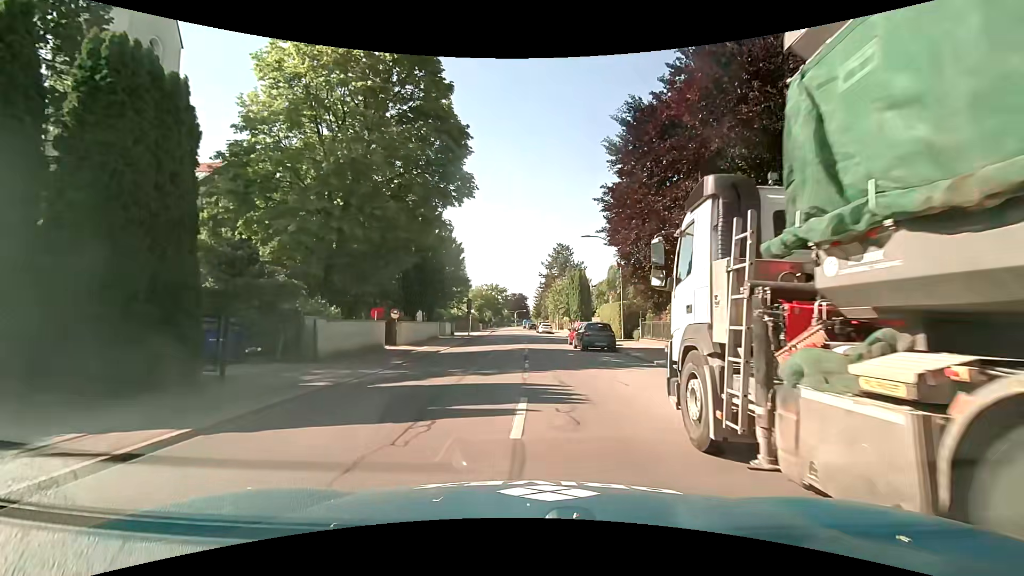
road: secondary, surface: asphalt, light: Day
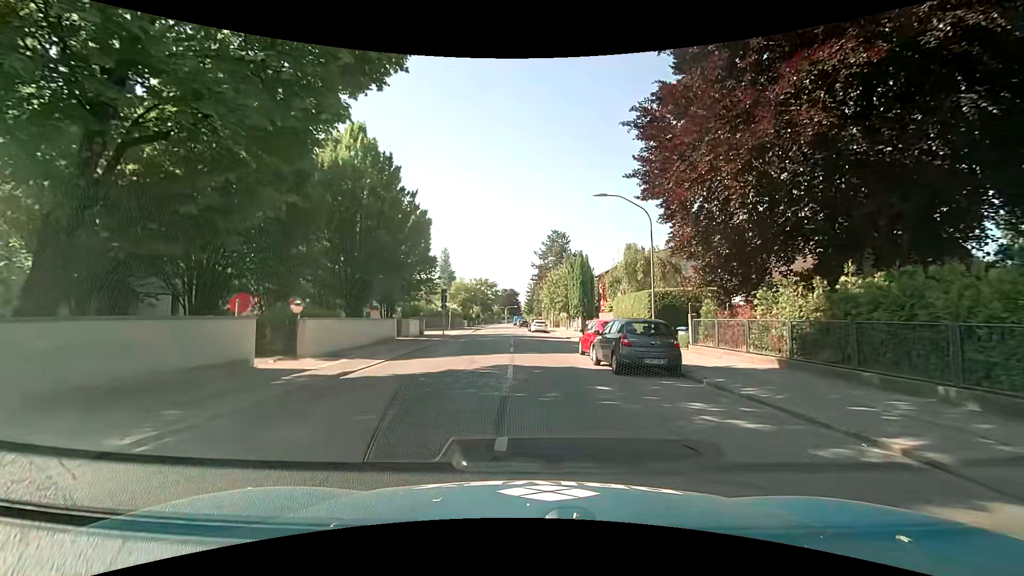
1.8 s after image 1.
(+0.3, +11.9) m; +2°
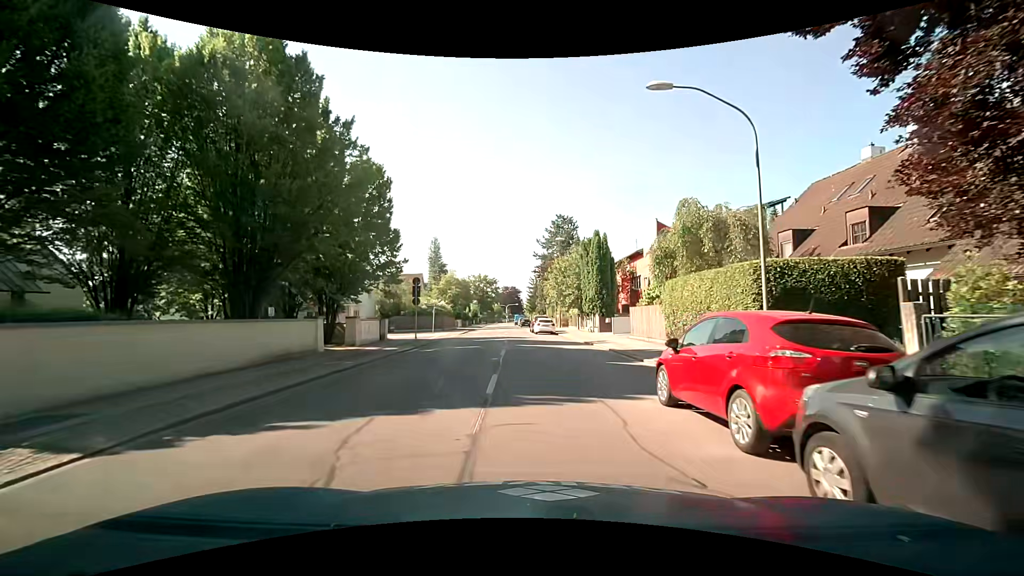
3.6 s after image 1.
(0.0, +12.3) m; 0°
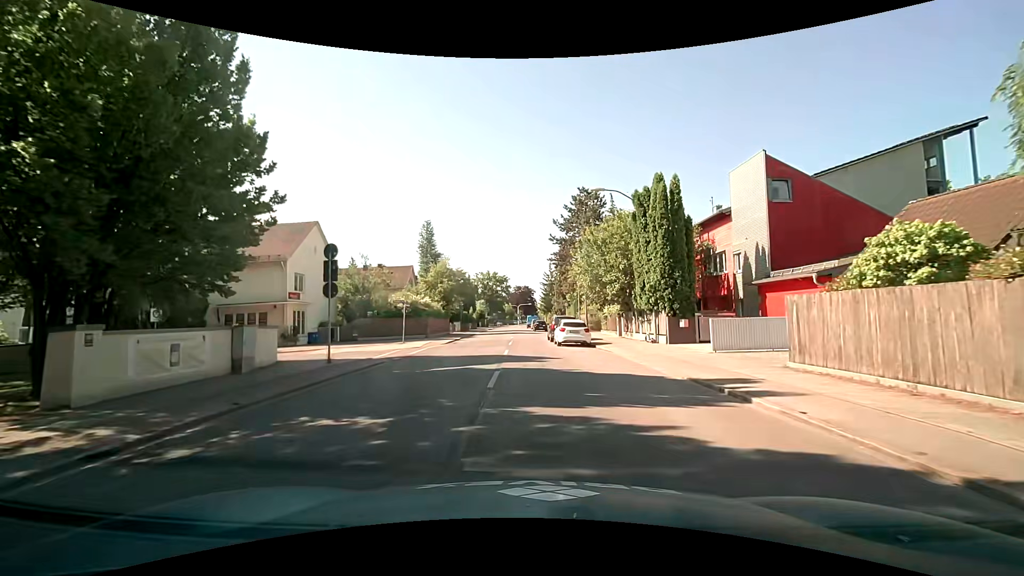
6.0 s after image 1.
(-0.3, +17.0) m; -2°
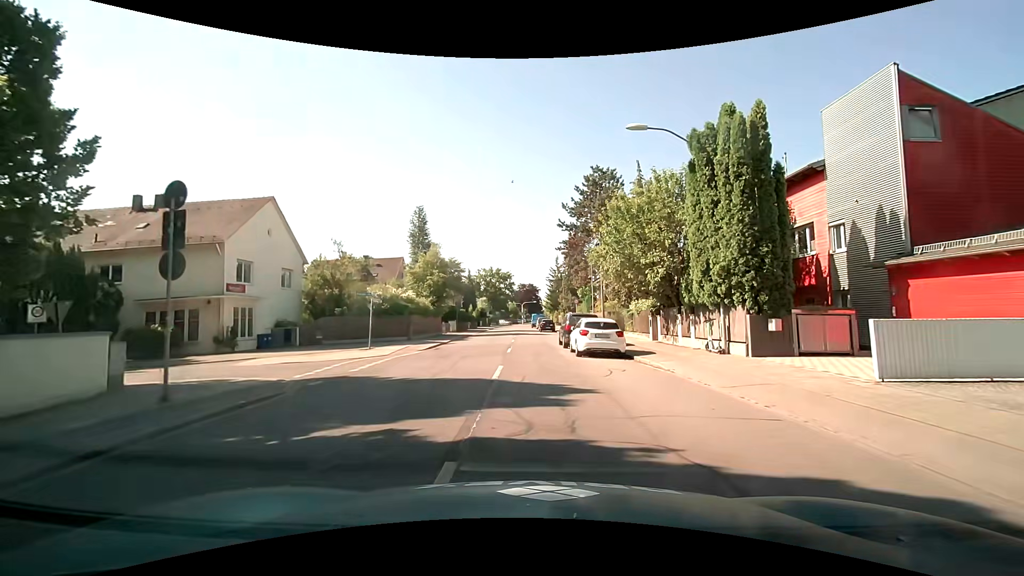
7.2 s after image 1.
(-0.1, +8.3) m; 0°
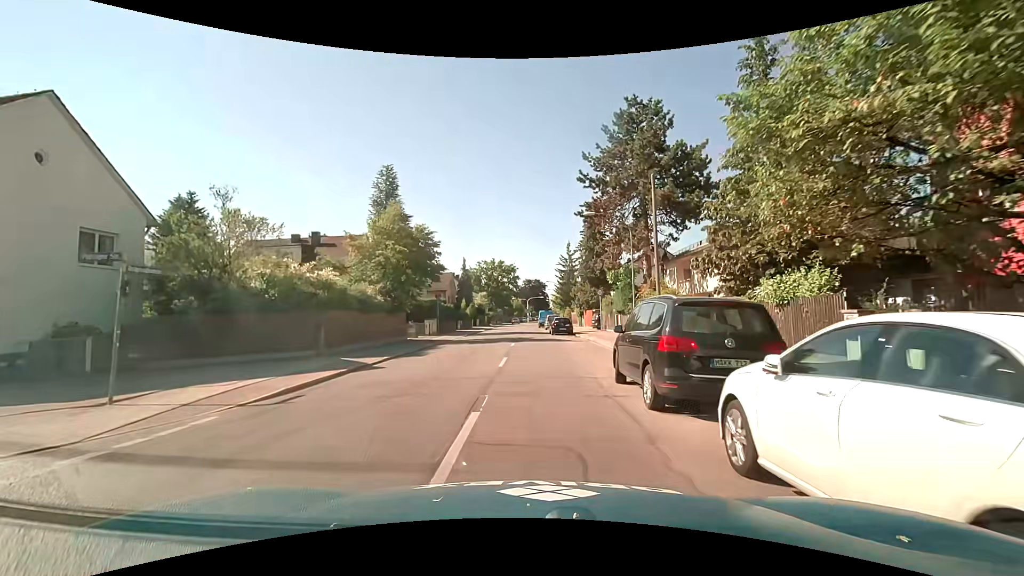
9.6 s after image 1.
(-0.3, +16.7) m; -2°
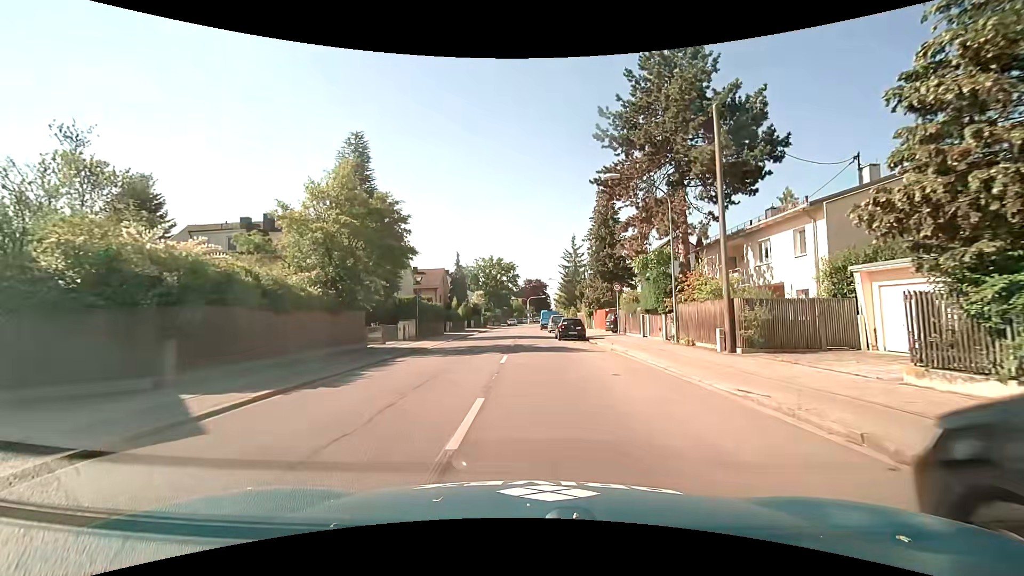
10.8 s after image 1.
(0.0, +8.7) m; 0°
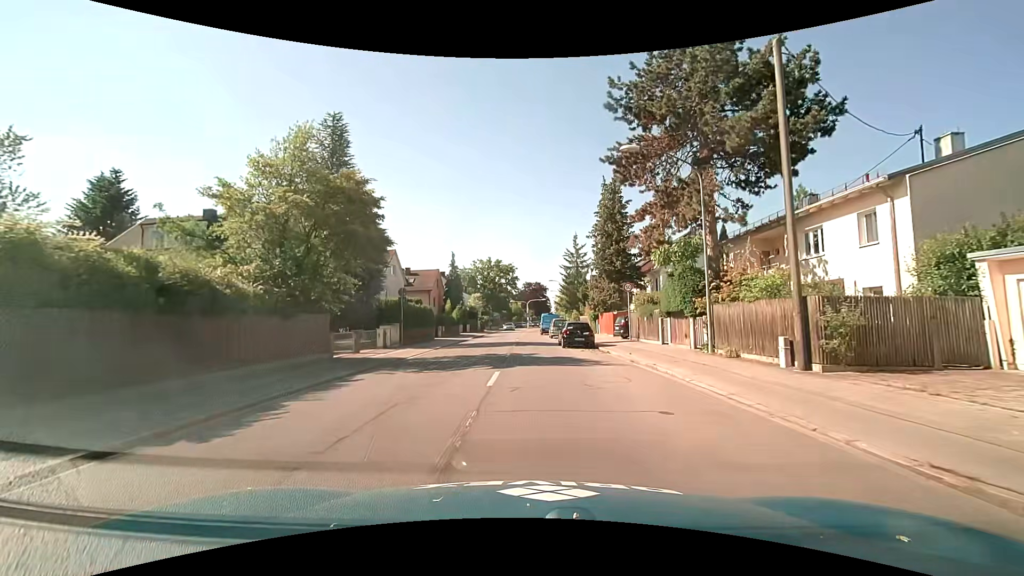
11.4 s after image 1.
(0.0, +4.4) m; +1°
(0, +10) (0, +20) (-1, +30) (-1, +40) (-1, +50) (-1, +60) (-1, +70) (0, +80) (+1, +90) (+1, +100) m
